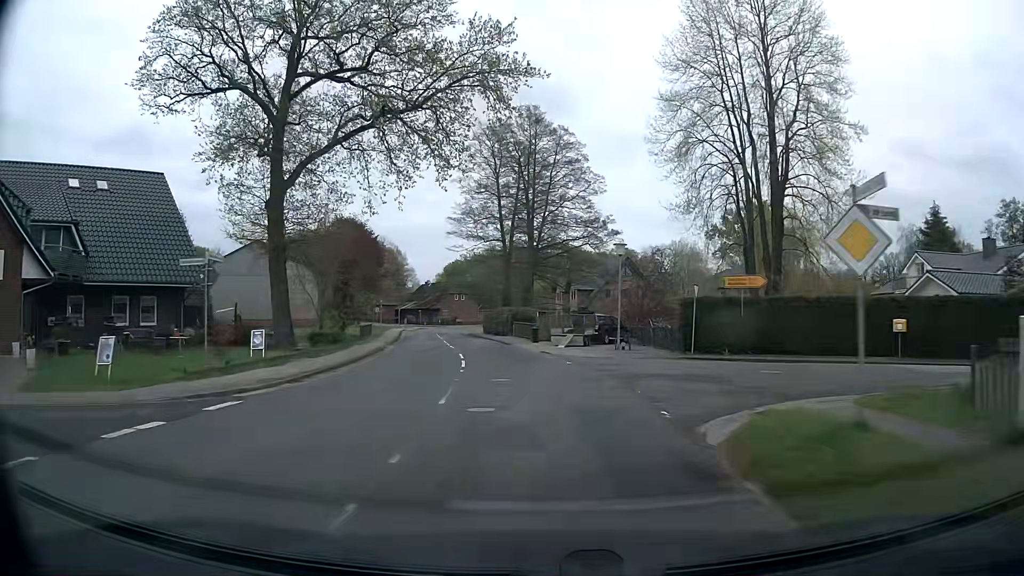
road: secondary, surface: asphalt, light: Day
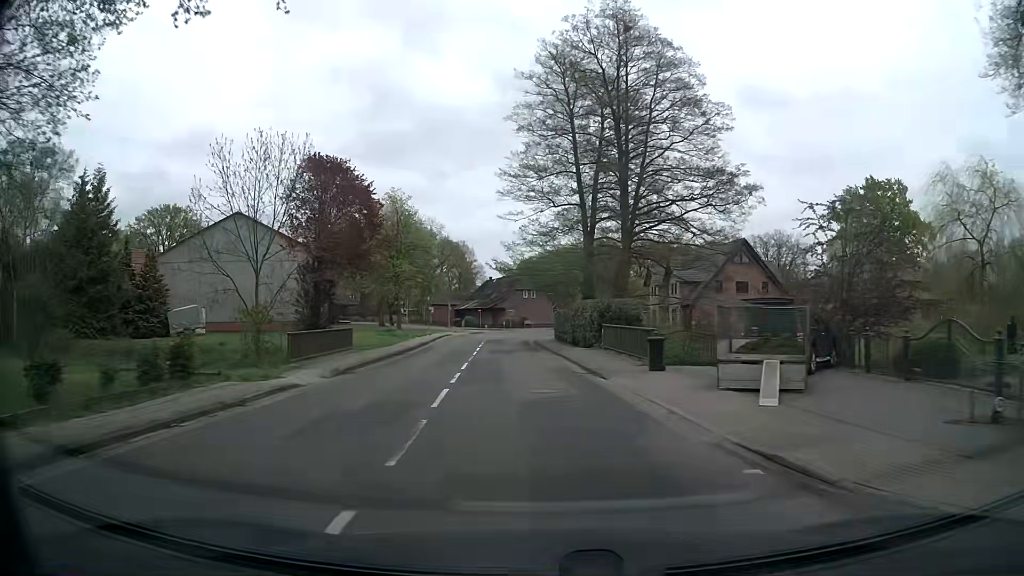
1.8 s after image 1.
(-1.3, +22.8) m; -7°
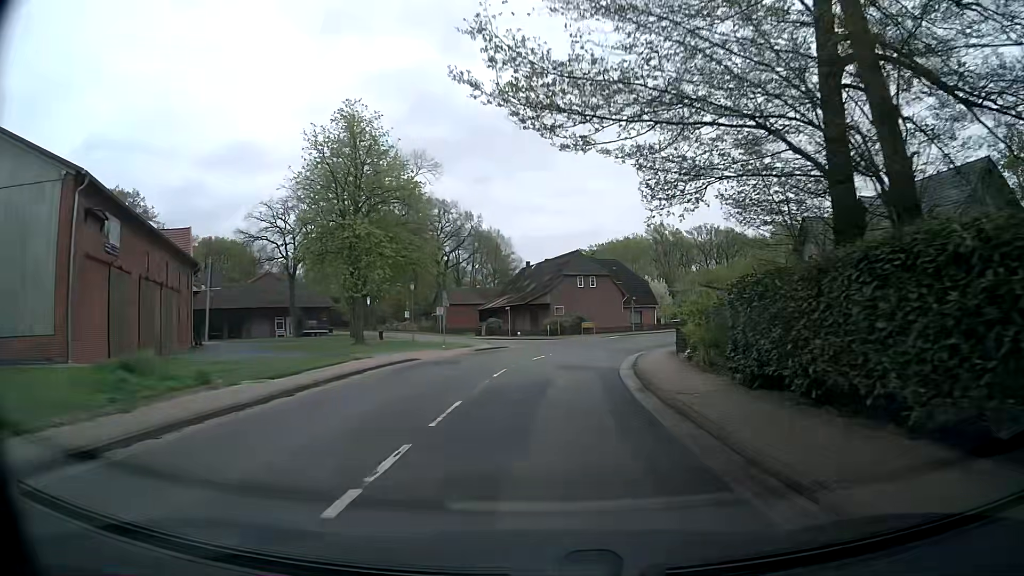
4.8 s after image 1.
(-2.0, +38.0) m; -4°
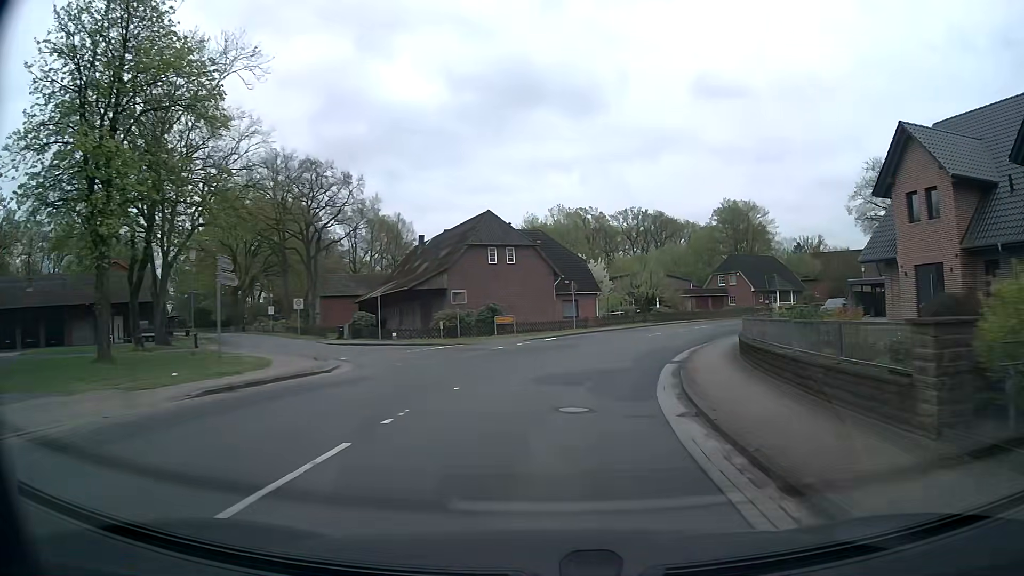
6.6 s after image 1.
(+1.0, +22.8) m; +8°
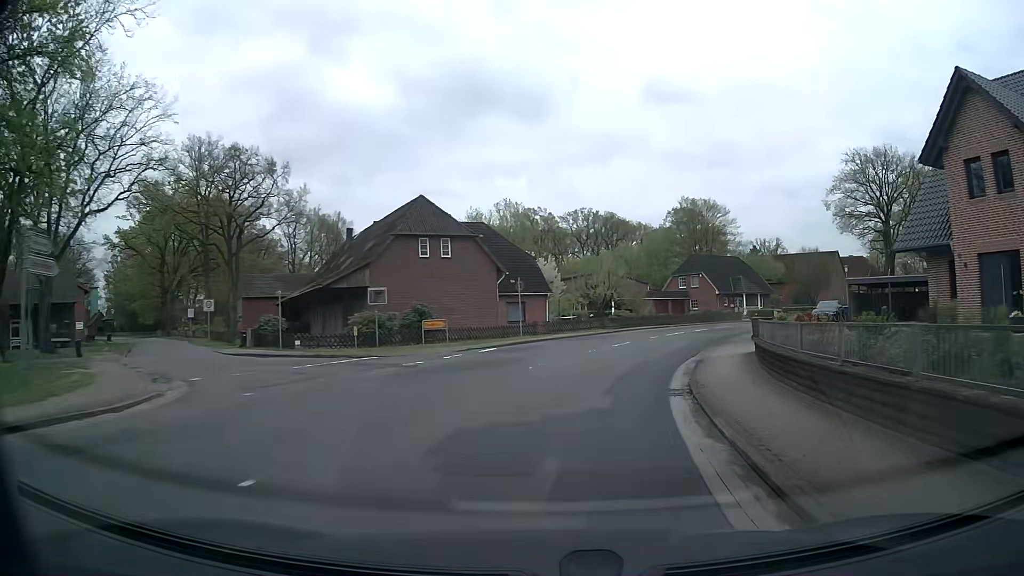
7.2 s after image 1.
(+0.2, +7.6) m; +4°
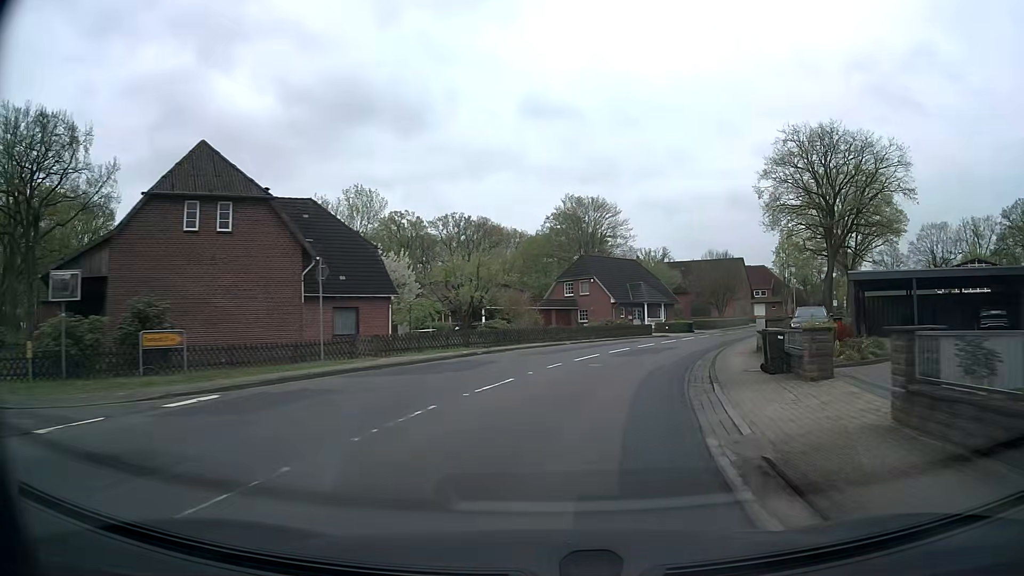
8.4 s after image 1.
(+1.4, +15.0) m; +11°
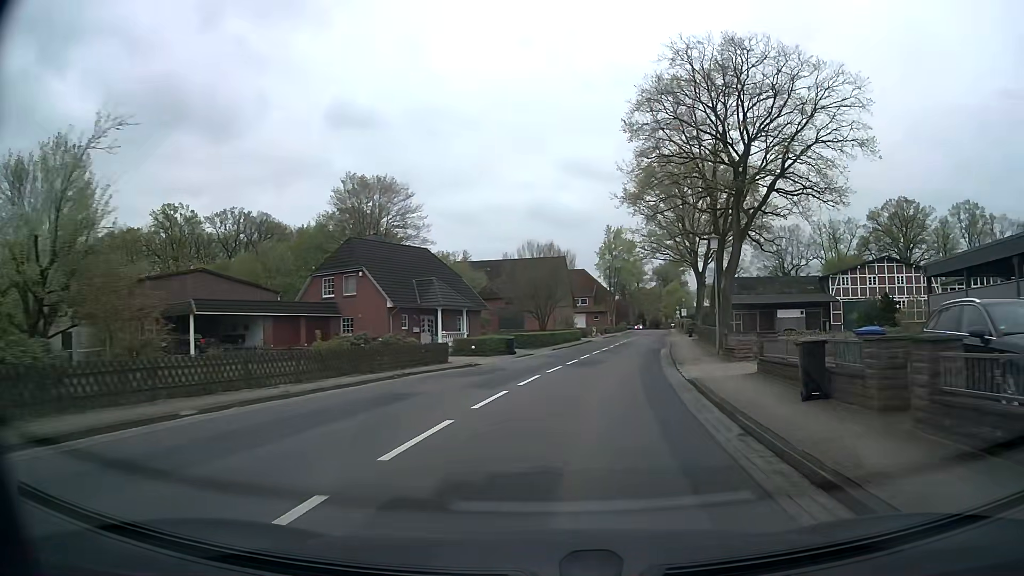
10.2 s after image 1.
(+3.3, +22.2) m; +17°
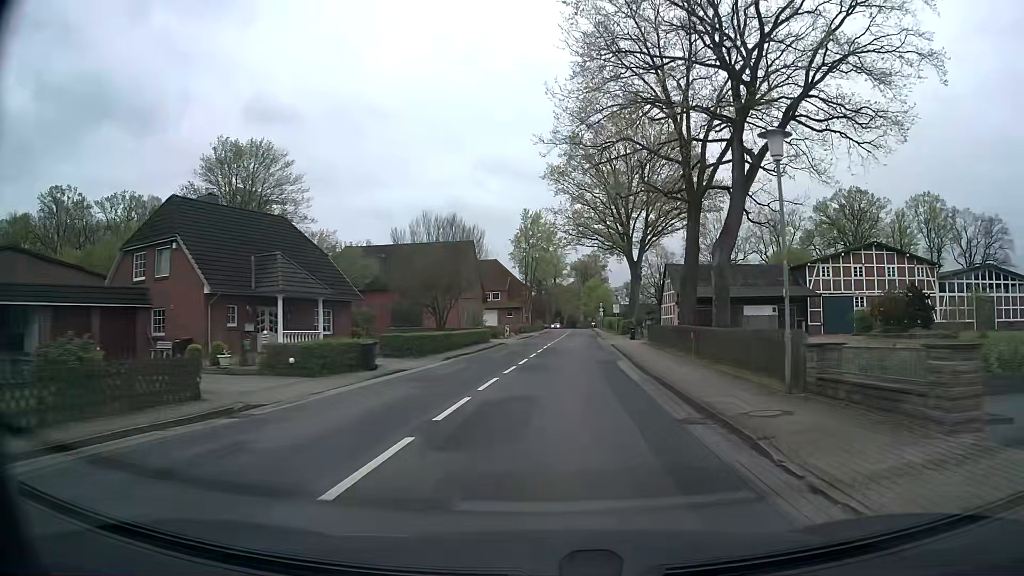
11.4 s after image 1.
(+1.0, +15.0) m; +7°
(0, +10) (+1, +20) (+1, +30) (+2, +40) (+3, +50) (+3, +60) (+4, +70) (+5, +80) (+5, +90) (+6, +100) m
